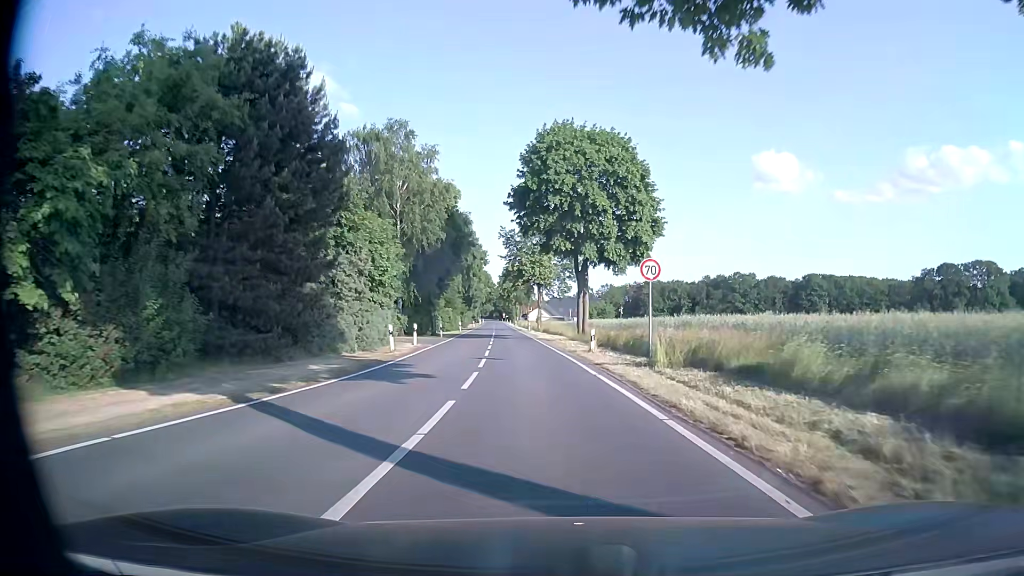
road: tertiary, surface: asphalt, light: Day
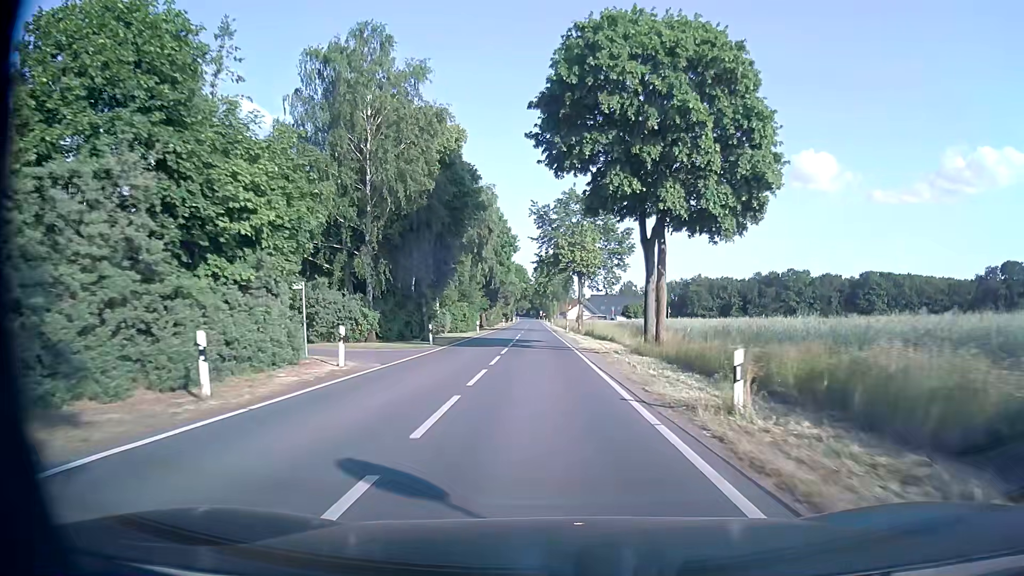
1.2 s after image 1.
(-0.3, +17.5) m; -3°
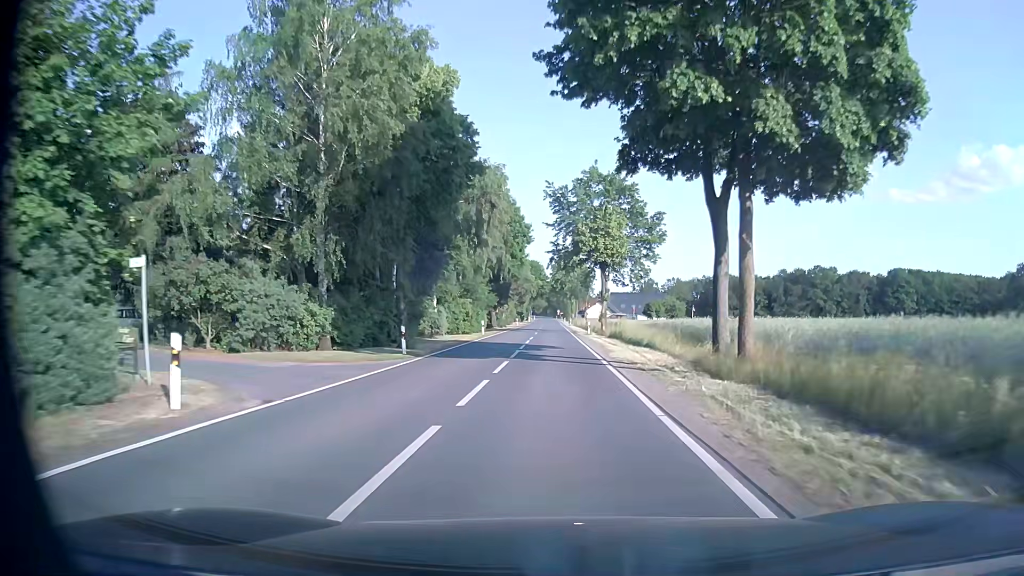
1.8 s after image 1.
(-0.1, +9.2) m; -1°
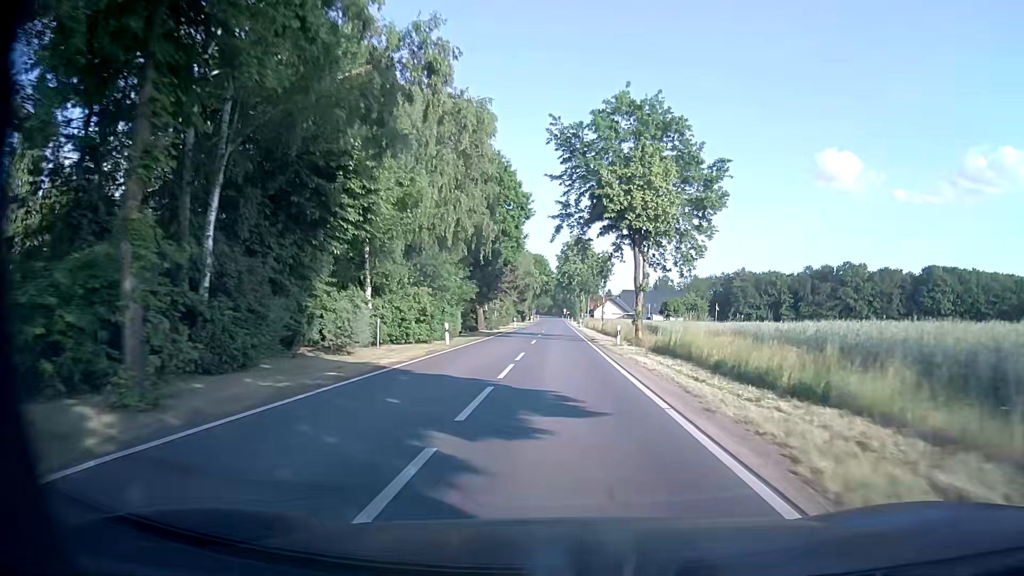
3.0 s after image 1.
(-0.2, +19.3) m; -1°
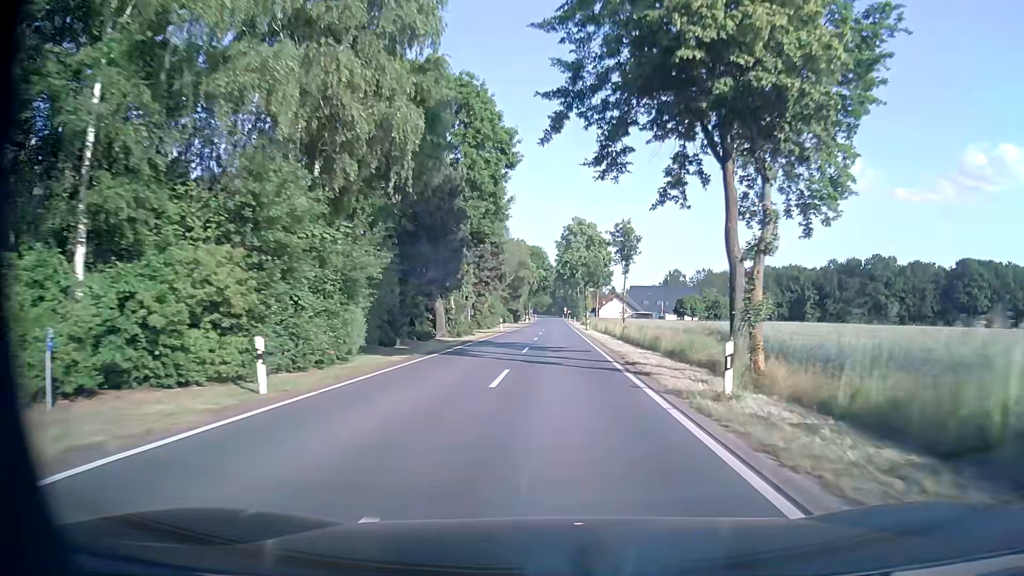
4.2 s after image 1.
(+0.1, +20.0) m; 0°
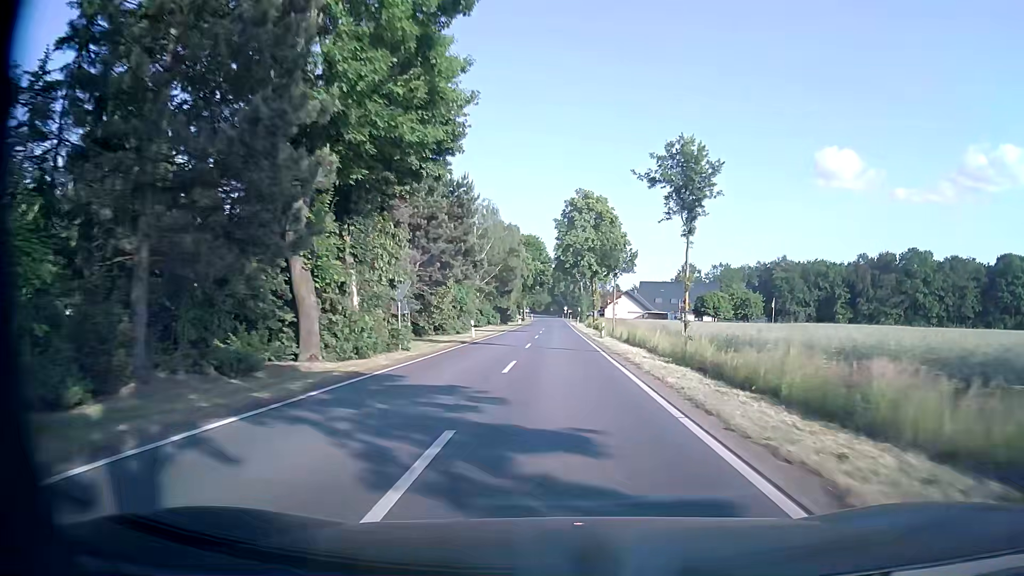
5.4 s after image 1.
(+0.1, +20.8) m; +1°
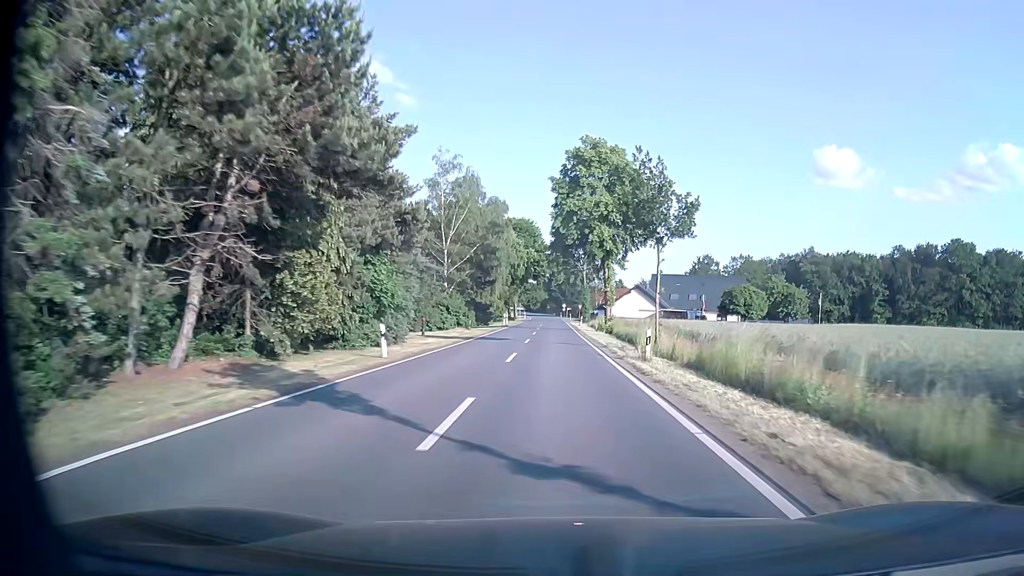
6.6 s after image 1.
(0.0, +21.2) m; 0°
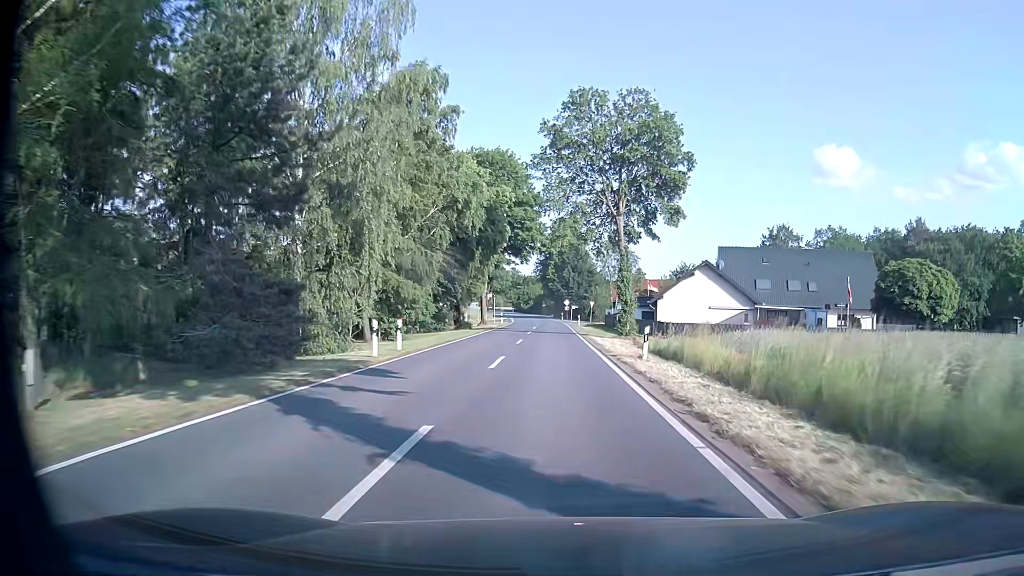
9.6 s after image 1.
(-0.2, +50.2) m; 0°
(0, +10) (0, +20) (0, +30) (0, +40) (0, +50) (0, +60) (0, +70) (-1, +80) (-5, +89) (-13, +93) m
